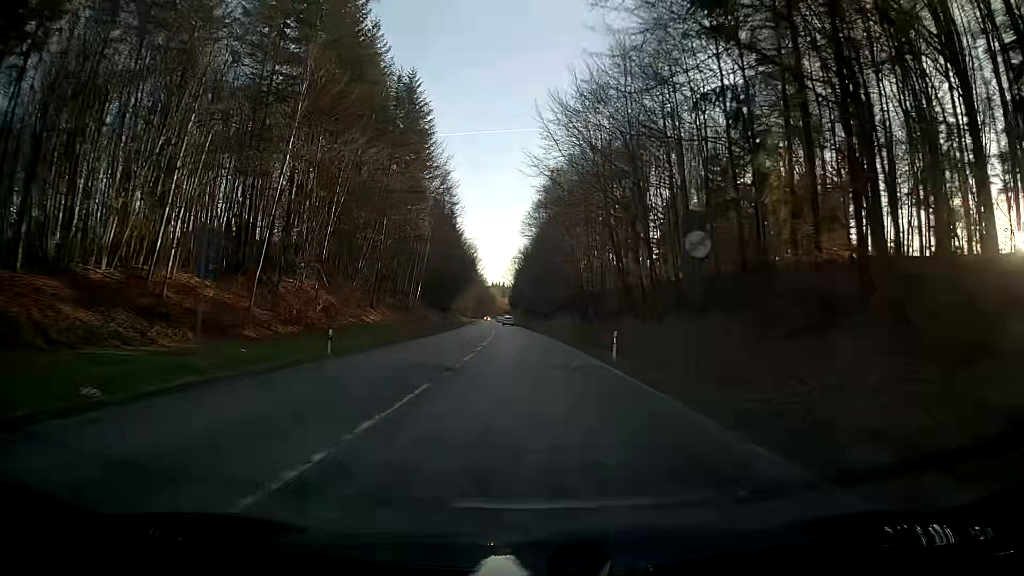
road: secondary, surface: asphalt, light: Day
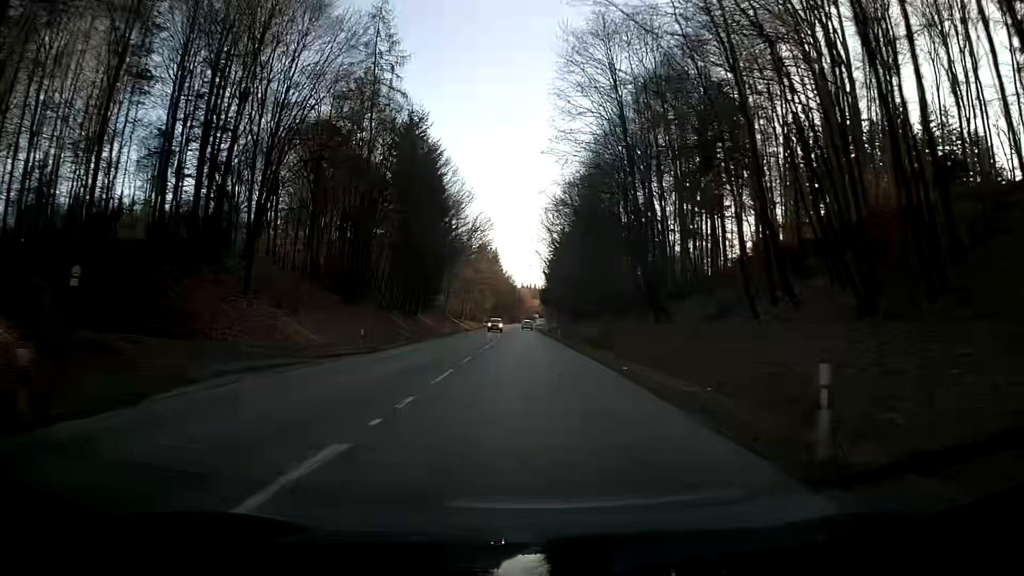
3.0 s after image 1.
(-2.0, +74.8) m; -3°
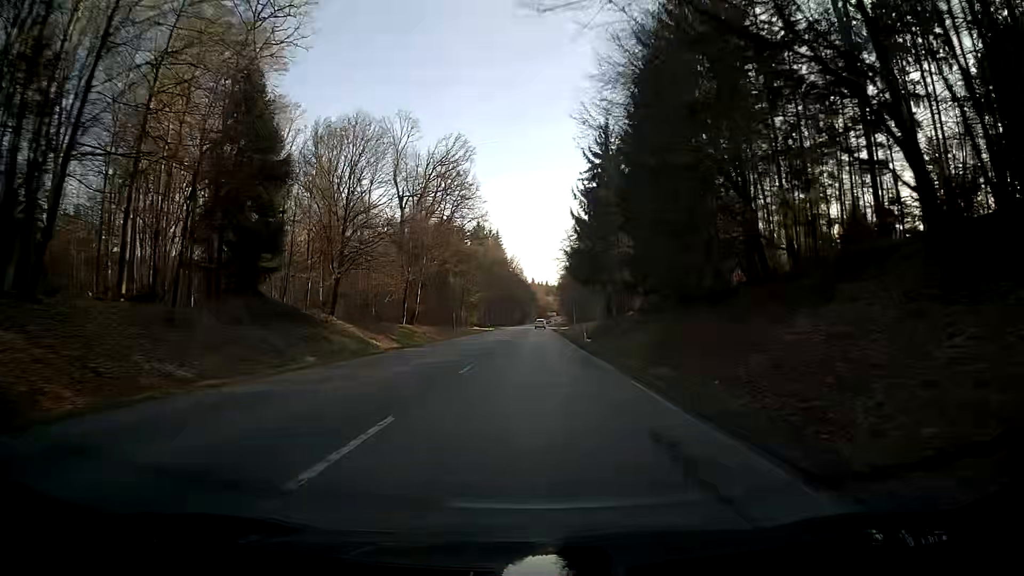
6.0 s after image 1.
(-1.6, +76.5) m; -2°
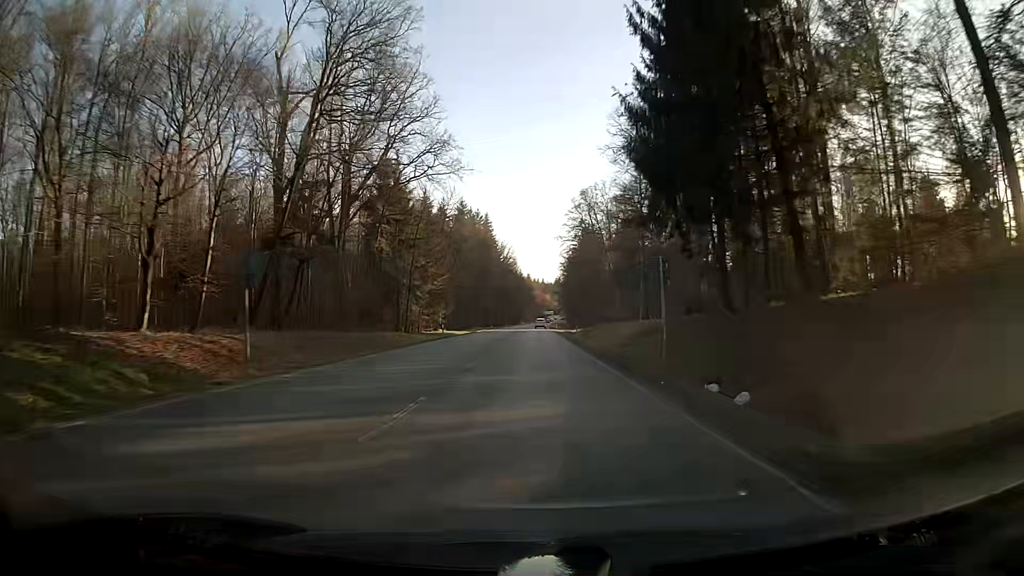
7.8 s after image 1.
(+0.4, +46.4) m; +1°
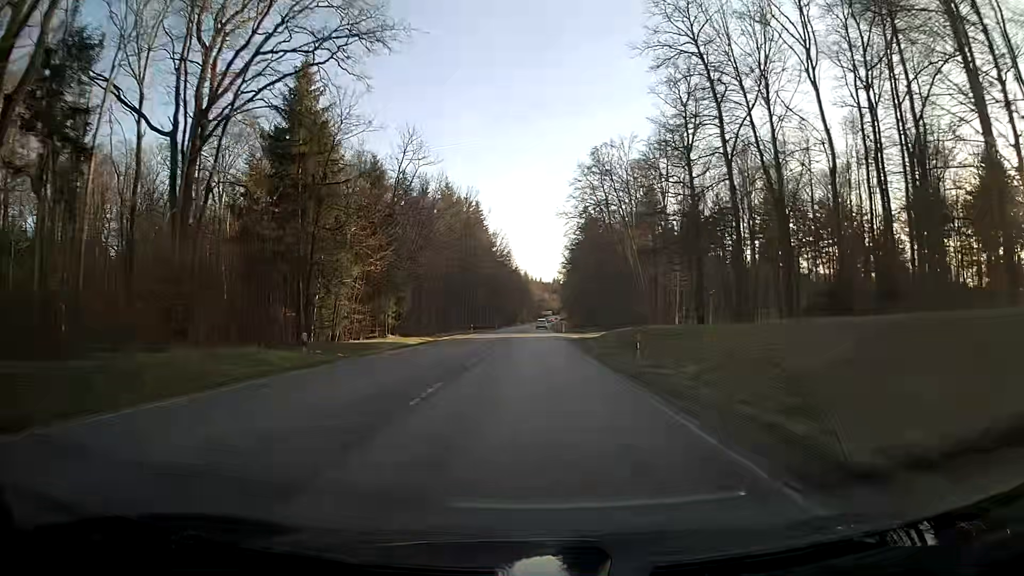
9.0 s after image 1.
(+0.1, +31.1) m; 0°
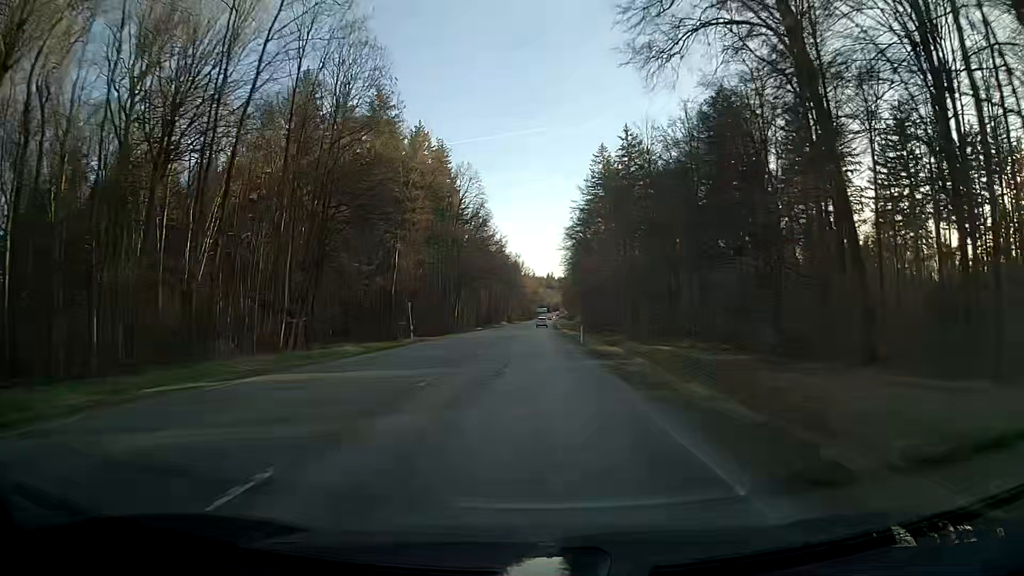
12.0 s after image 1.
(+0.6, +78.5) m; +1°
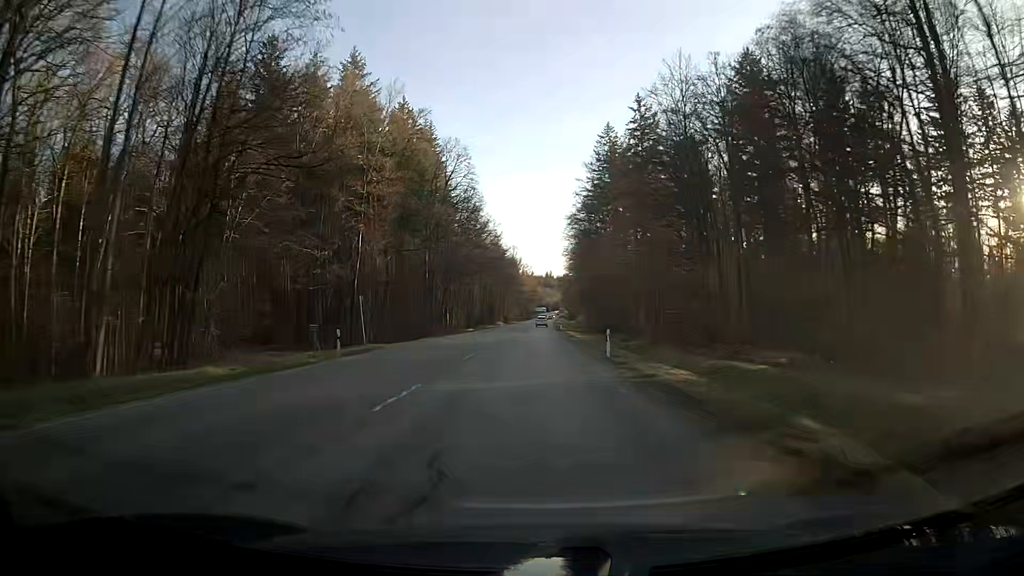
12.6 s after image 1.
(0.0, +15.8) m; 0°
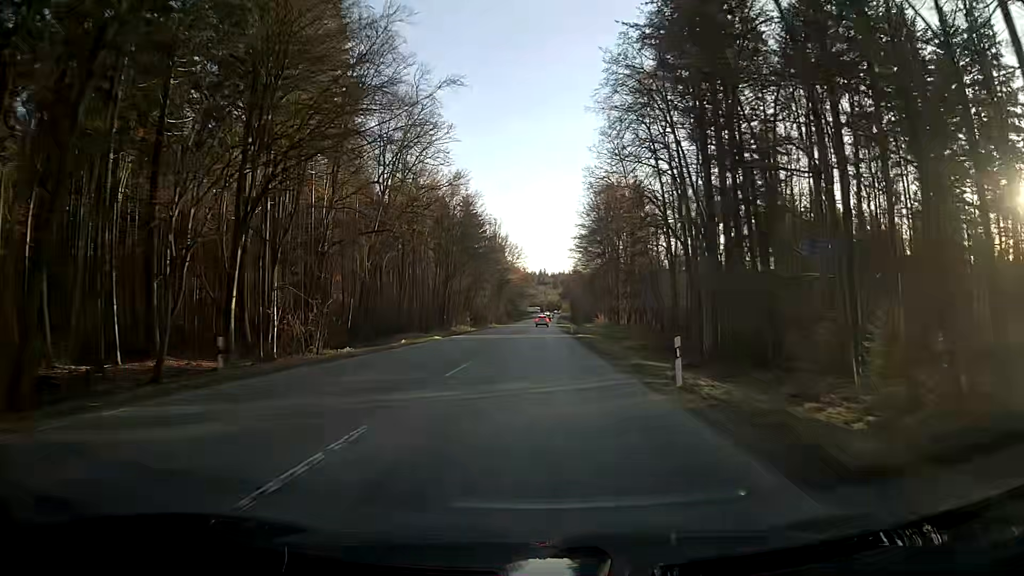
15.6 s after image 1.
(+0.7, +78.0) m; +1°
(0, +10) (0, +20) (0, +30) (0, +40) (0, +50) (0, +60) (+1, +70) (+1, +80) (+1, +90) (+1, +100) m
